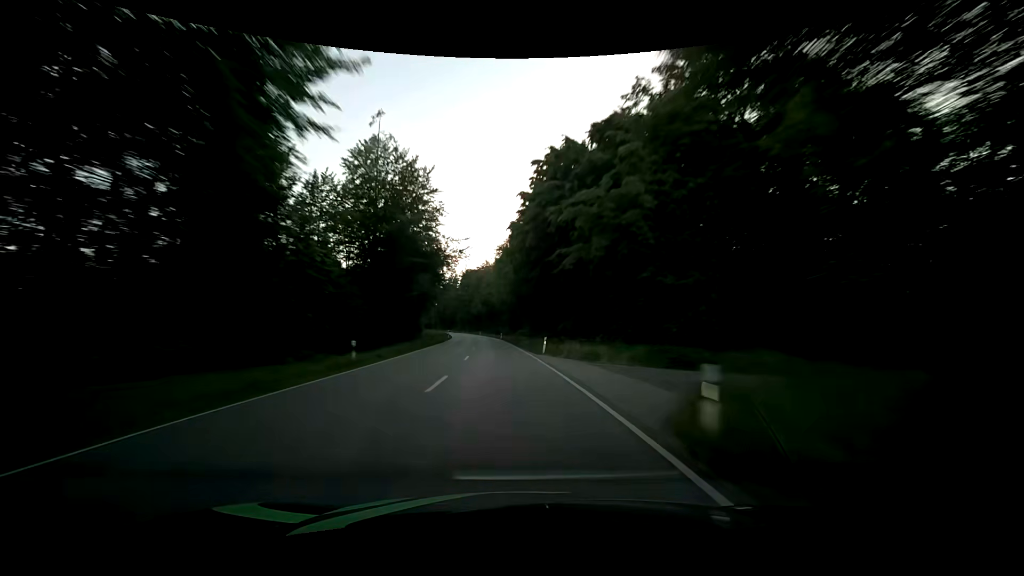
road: secondary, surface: asphalt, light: Day
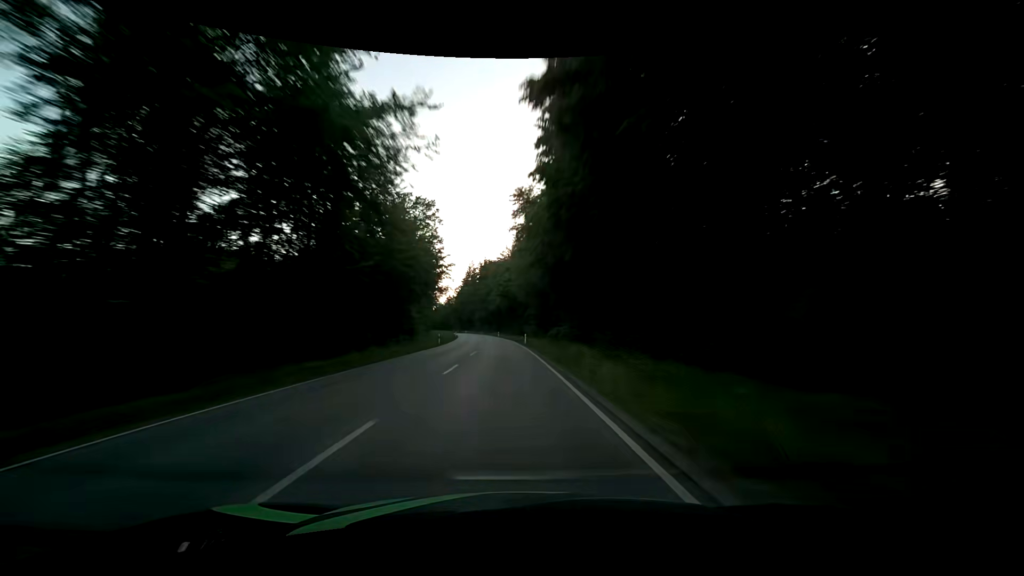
(-0.8, +31.6) m; -3°
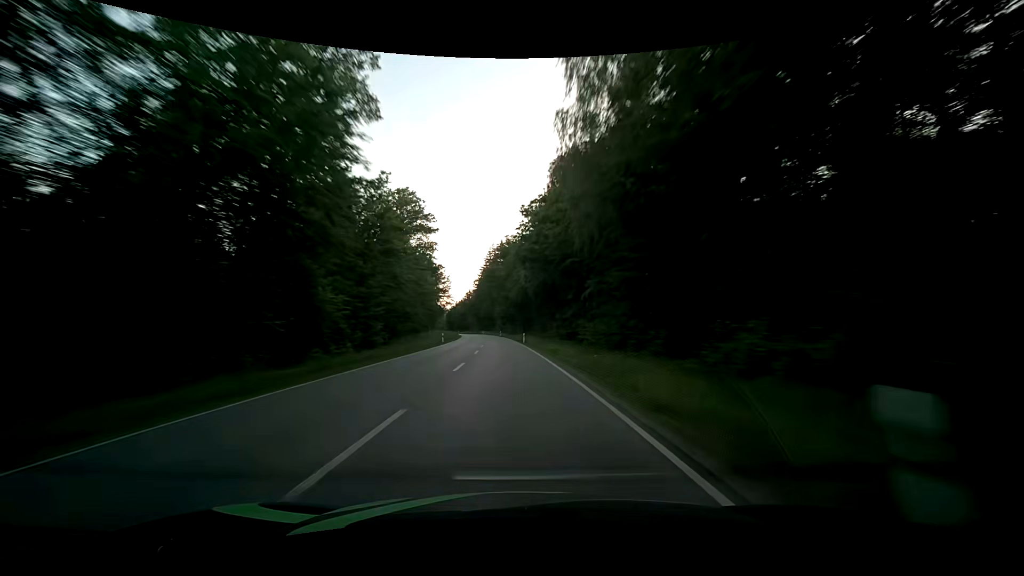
(-1.3, +47.5) m; -3°
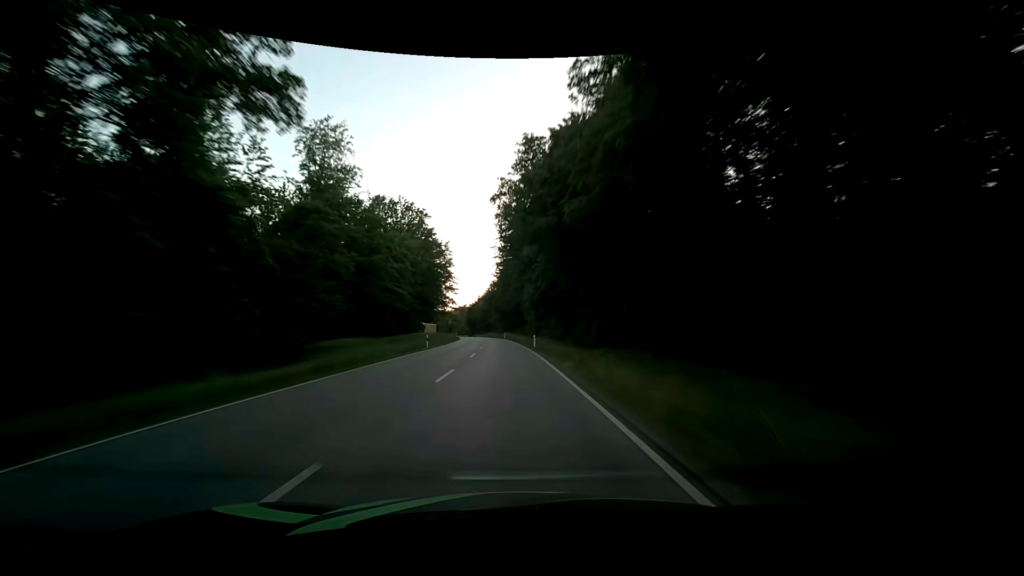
(-2.3, +63.3) m; -4°
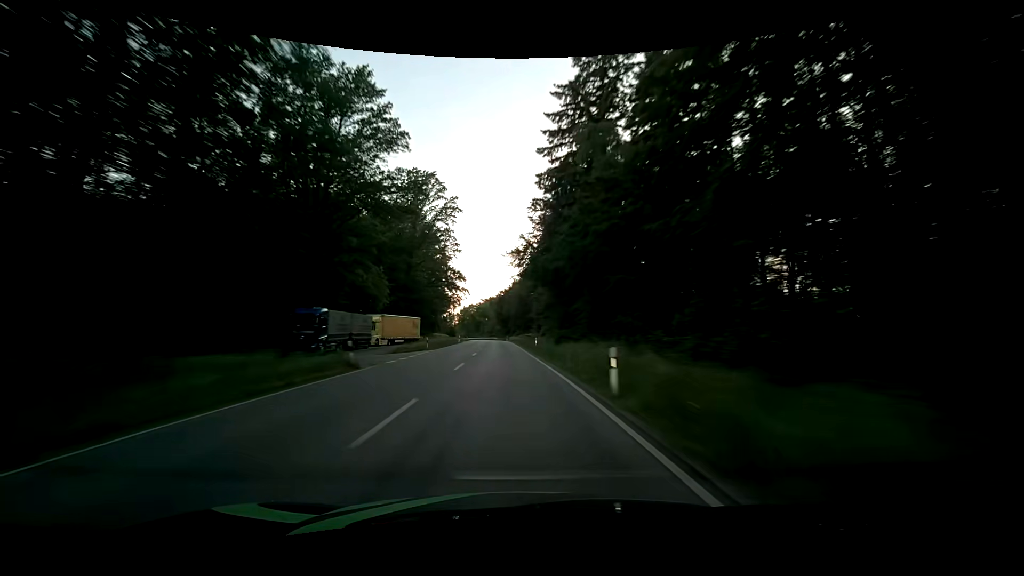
(-3.7, +79.1) m; -5°
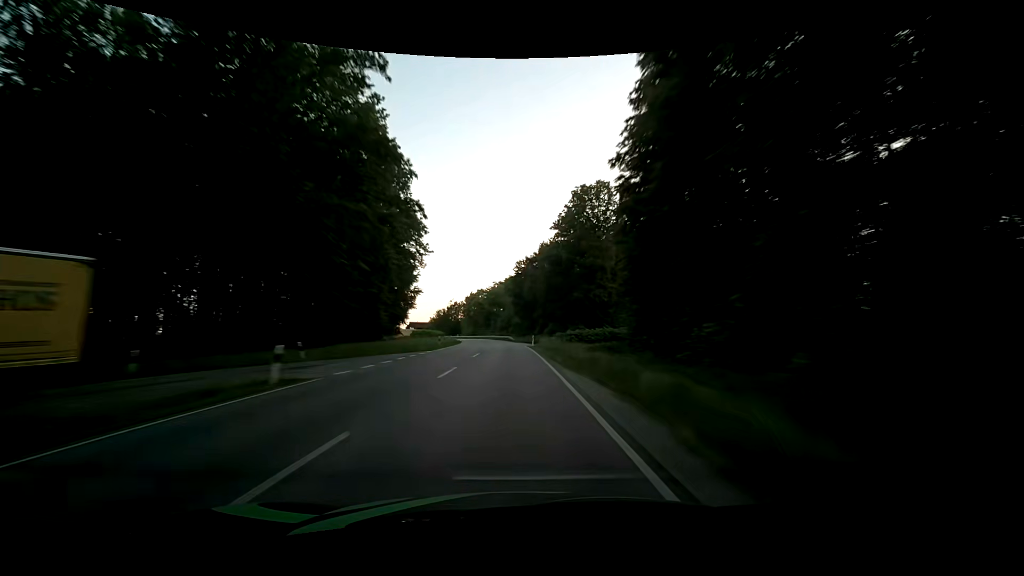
(-2.4, +63.4) m; -3°
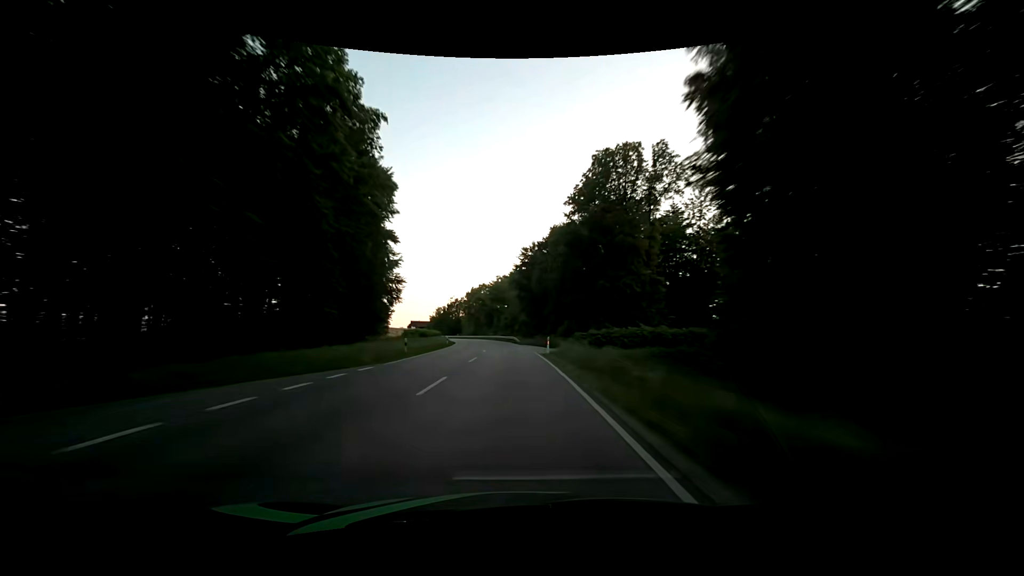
(-0.1, +15.9) m; -1°
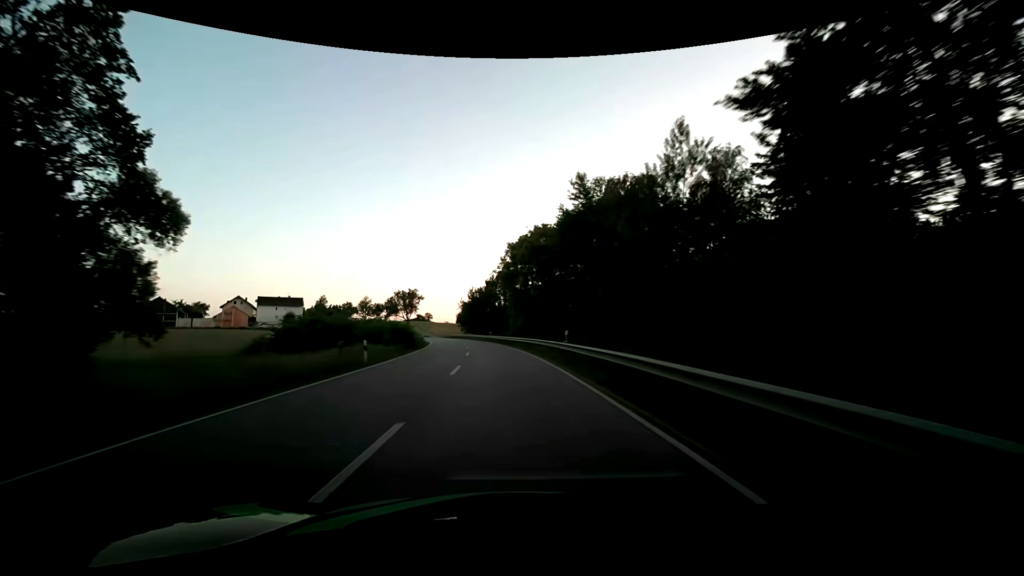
(-3.7, +79.2) m; -8°
(0, +10) (0, +20) (-1, +30) (-2, +40) (-3, +50) (-4, +60) (-6, +70) (-8, +79) (-10, +89) (-13, +99) m
